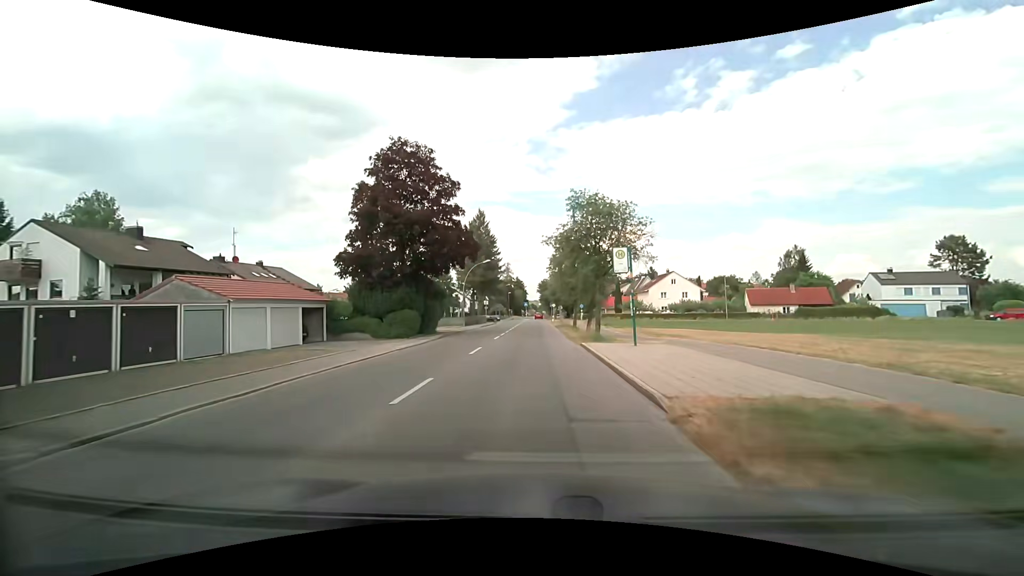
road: tertiary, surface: asphalt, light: Day
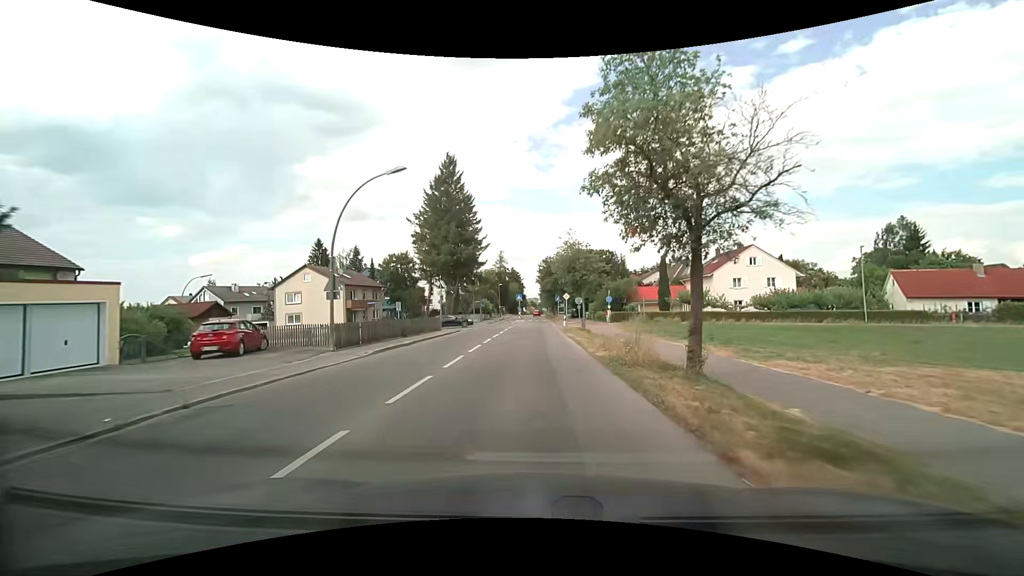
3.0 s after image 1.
(+0.1, +35.5) m; 0°
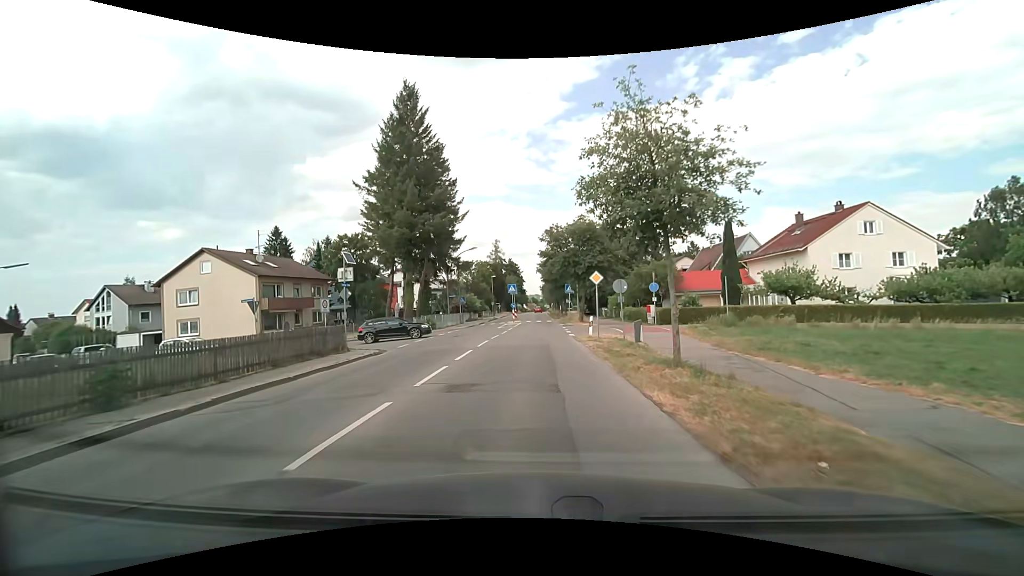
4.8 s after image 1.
(+0.2, +20.8) m; 0°
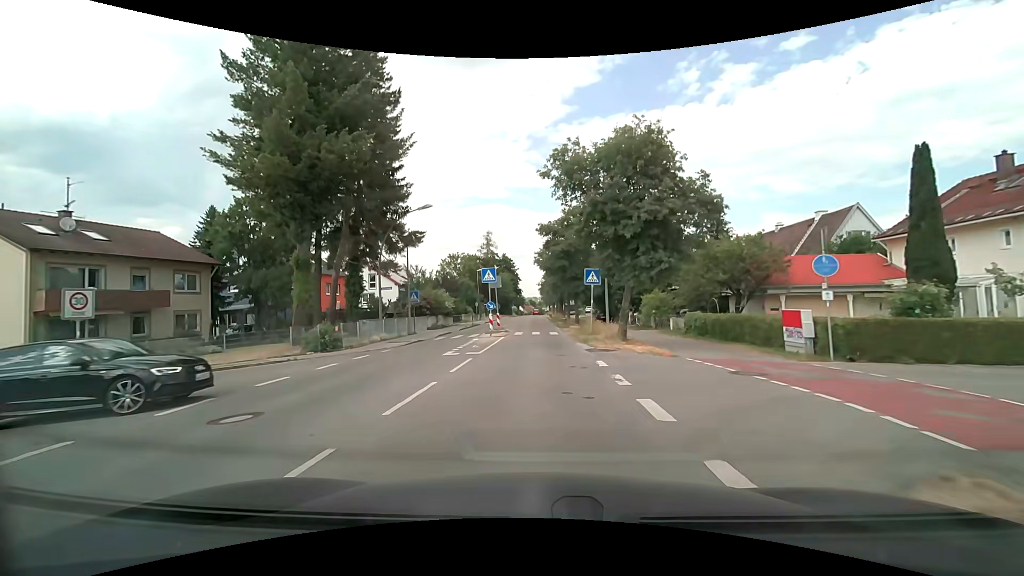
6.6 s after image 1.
(0.0, +20.6) m; 0°
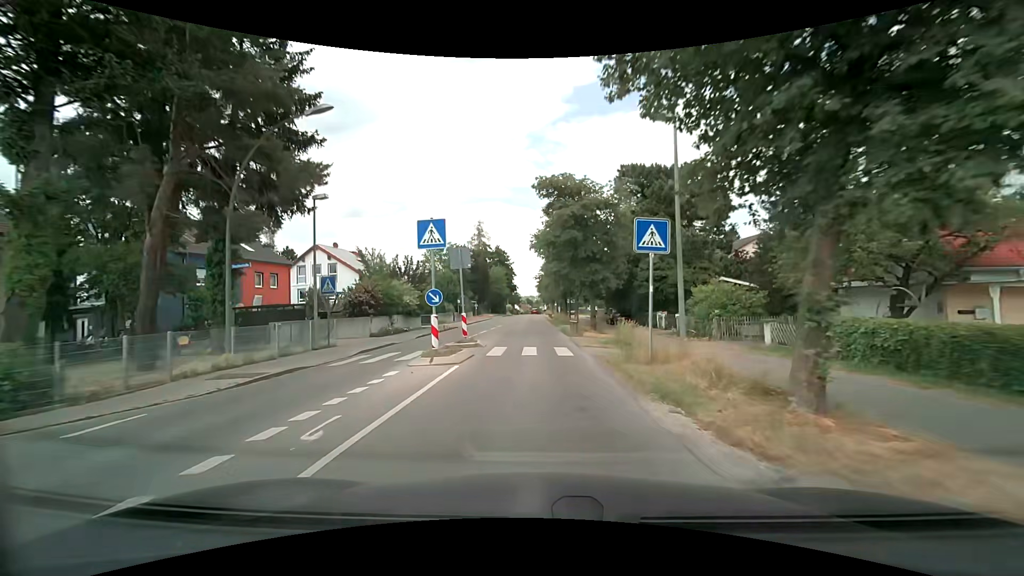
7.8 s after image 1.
(+0.1, +13.7) m; 0°
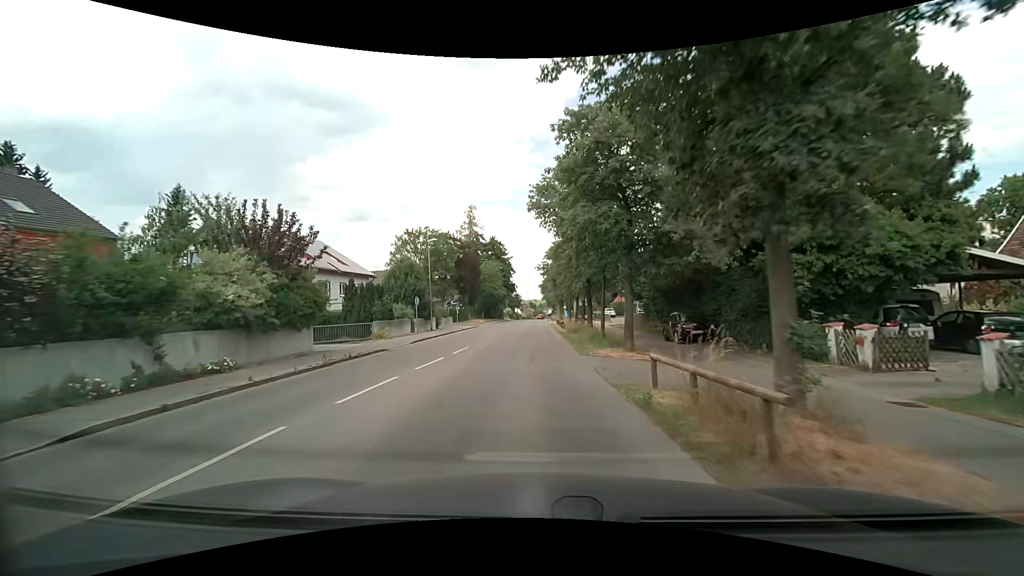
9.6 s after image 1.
(+0.1, +20.4) m; 0°
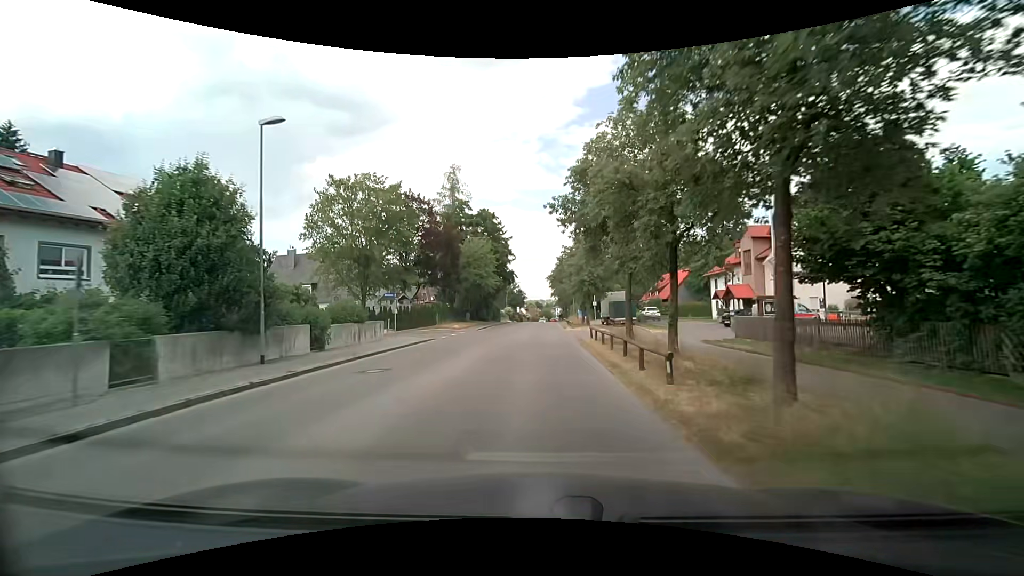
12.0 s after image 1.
(-0.3, +26.9) m; -1°
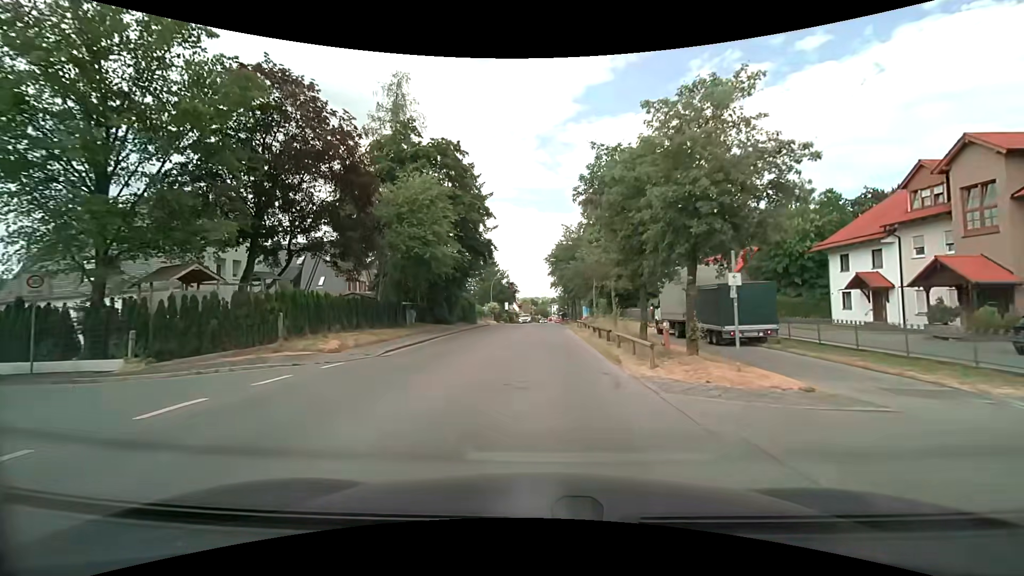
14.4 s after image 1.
(0.0, +26.7) m; +1°
(0, +10) (0, +20) (0, +30) (0, +40) (0, +50) (0, +60) (+1, +70) (+1, +80) (+1, +90) (+2, +100) m
